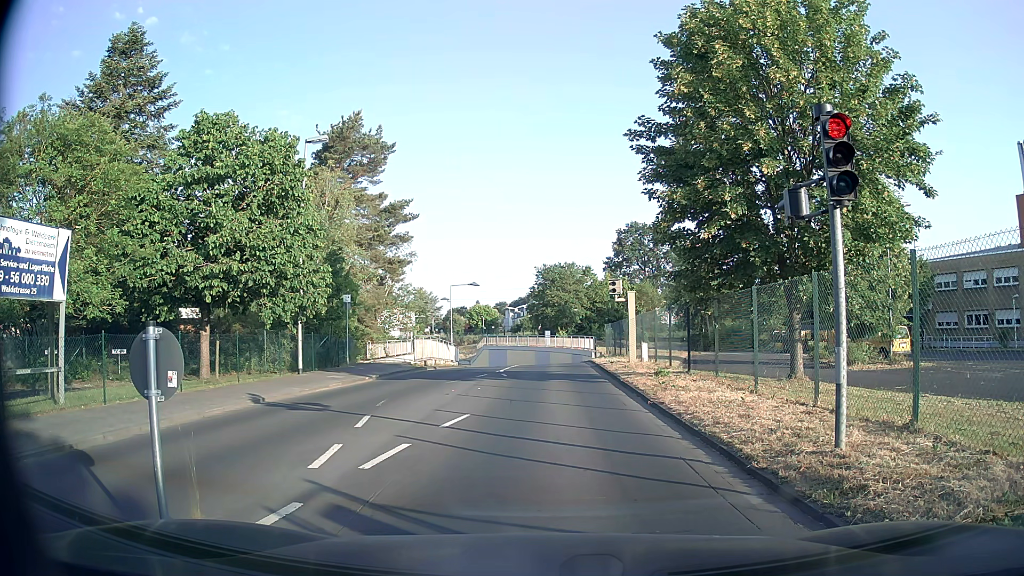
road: unclassified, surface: asphalt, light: Day
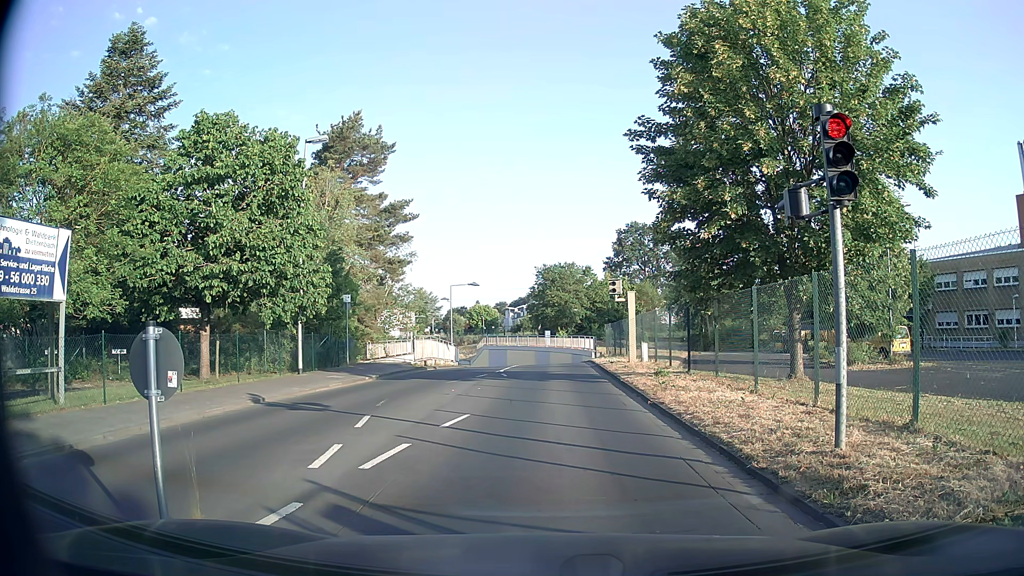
(0.0, 0.0) m; 0°
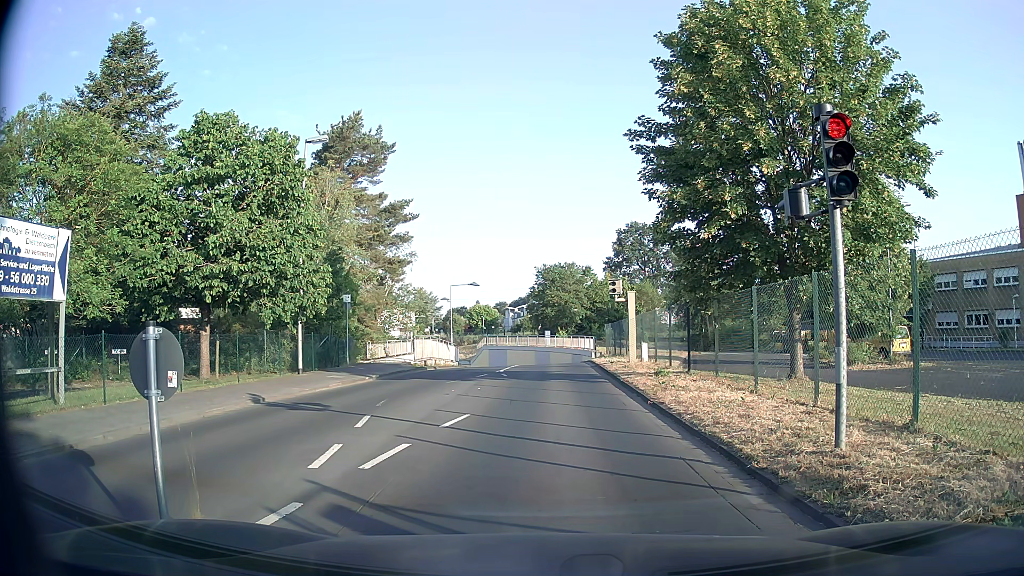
(0.0, 0.0) m; 0°
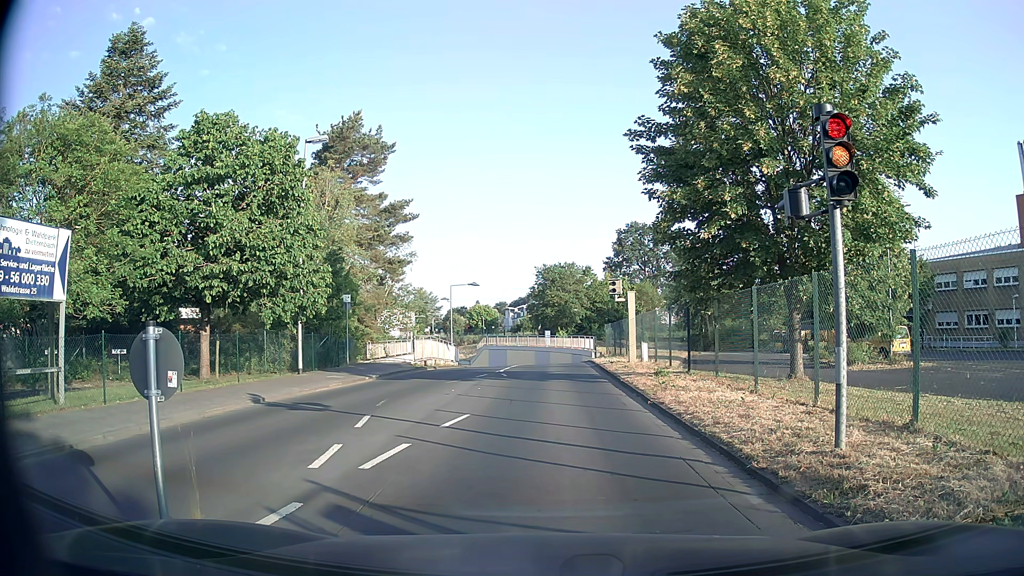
(0.0, 0.0) m; 0°
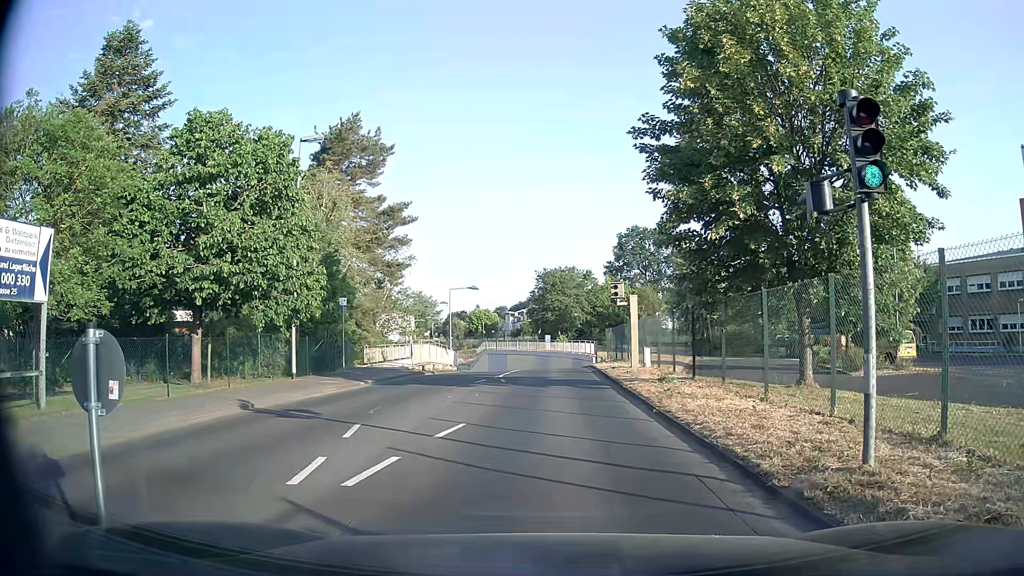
(0.0, +0.6) m; 0°
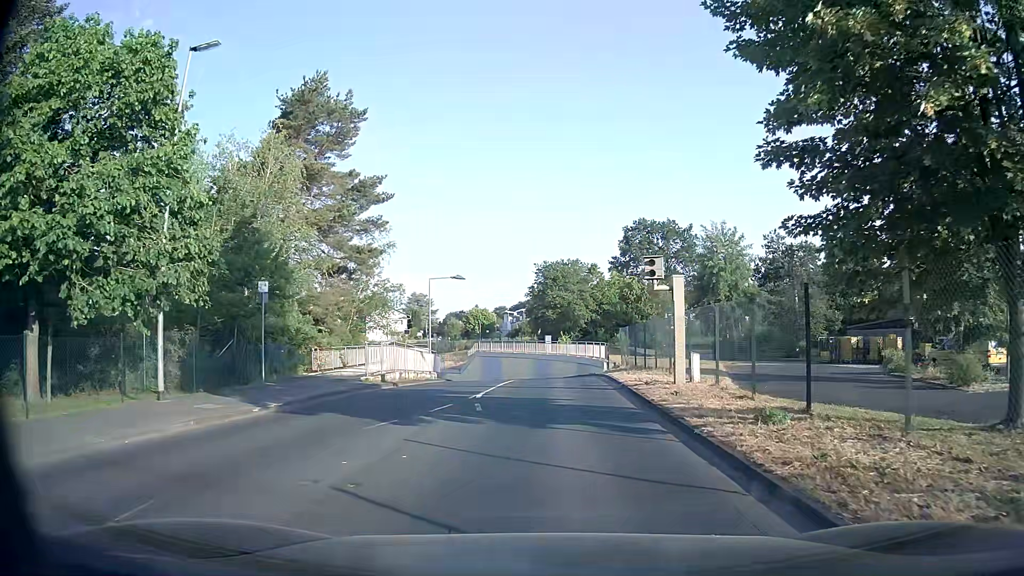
(+0.2, +8.7) m; 0°
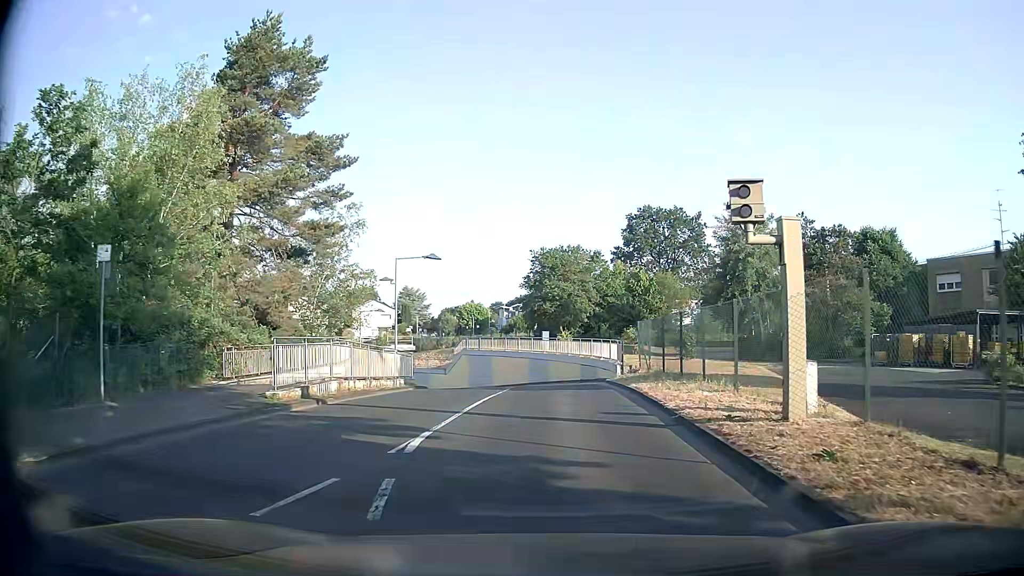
(+0.1, +8.1) m; 0°
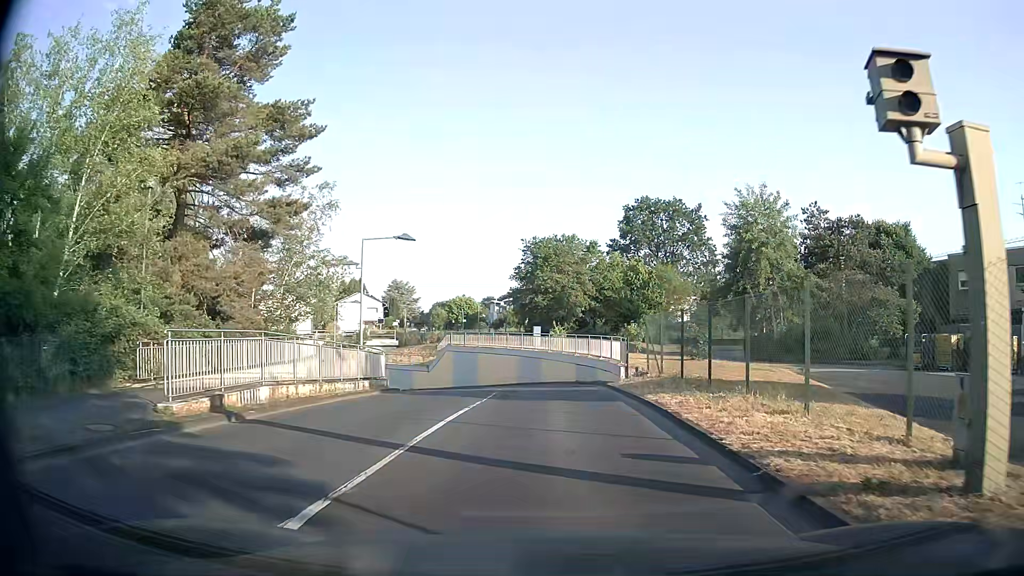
(0.0, +4.4) m; +1°
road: residential
(0, +10) (0, +20) (0, +30) (-3, +40) (-8, +48) (-15, +56) (-23, +62) (-31, +68) (-37, +76) (-38, +85) m
